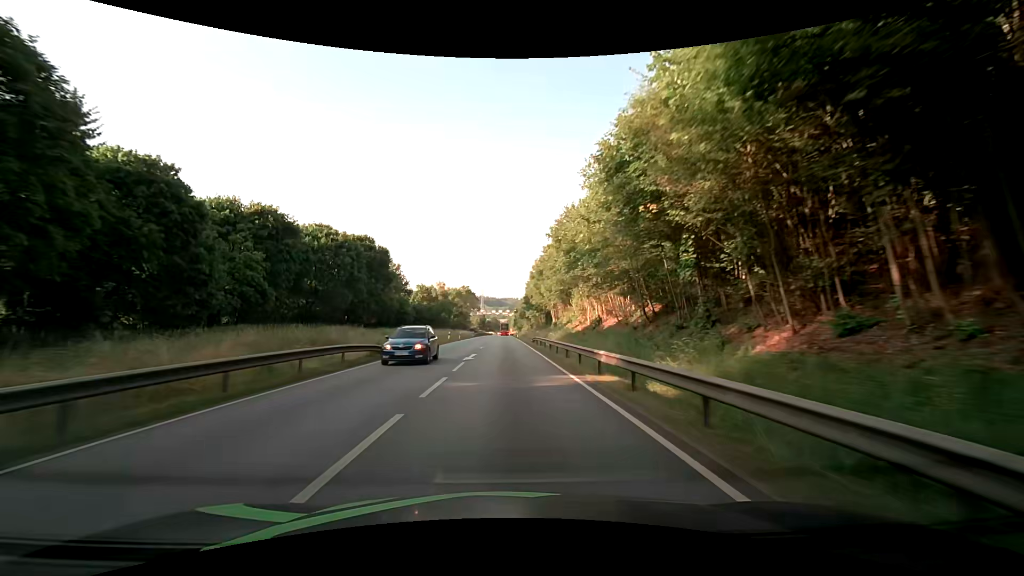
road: primary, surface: asphalt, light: Day
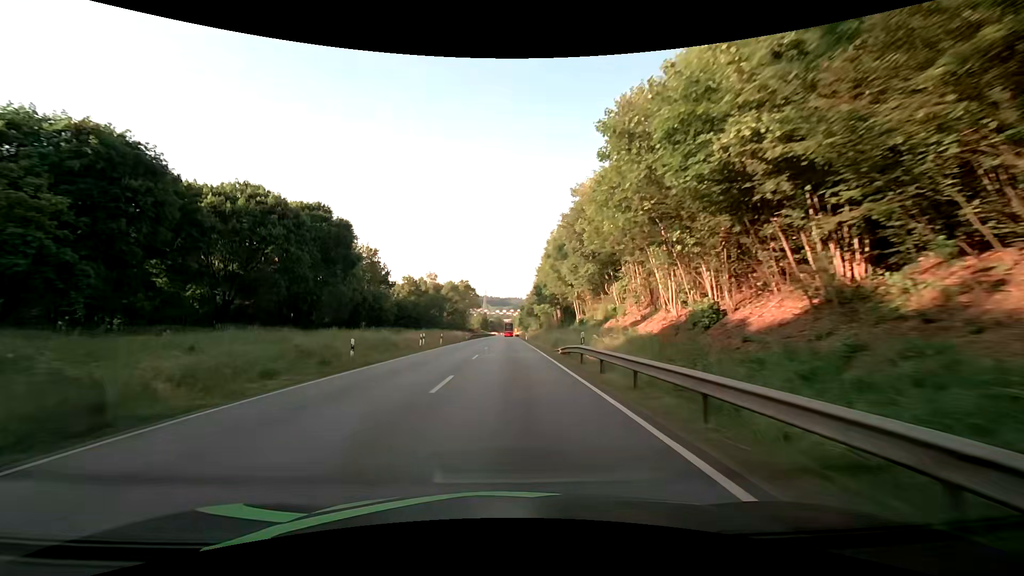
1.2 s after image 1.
(-0.1, +23.9) m; -1°
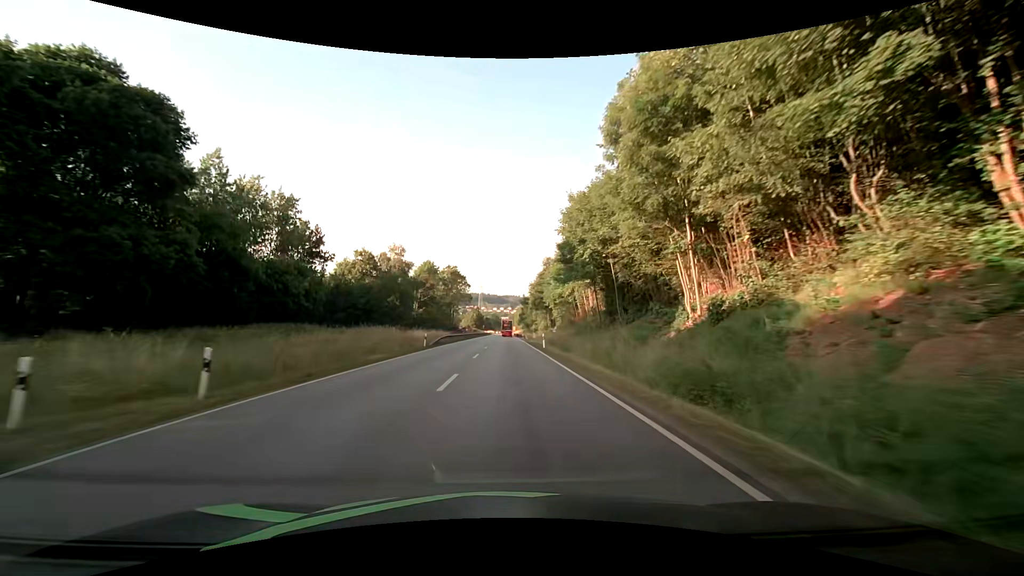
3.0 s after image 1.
(0.0, +36.1) m; 0°
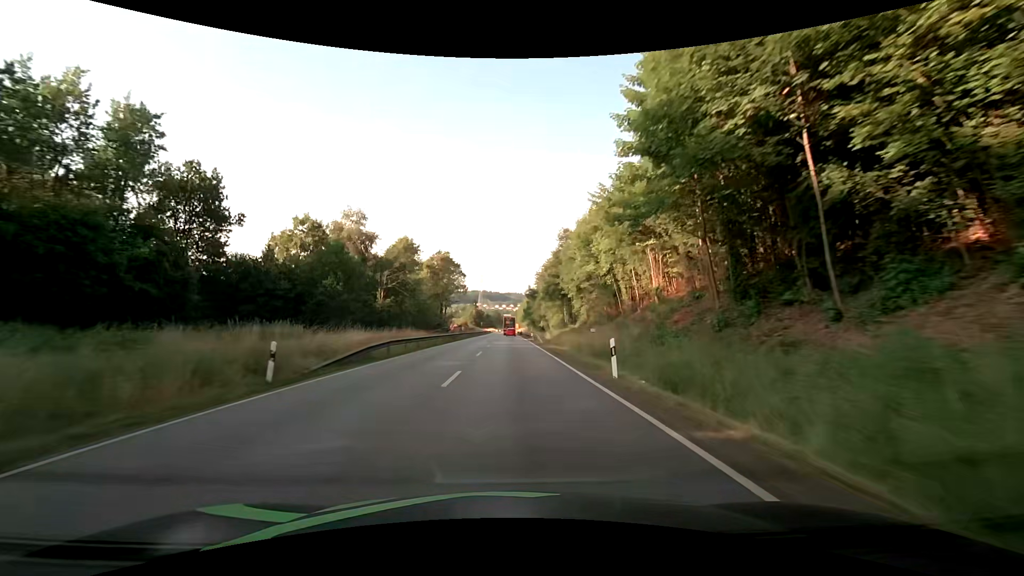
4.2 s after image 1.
(-0.1, +23.8) m; 0°
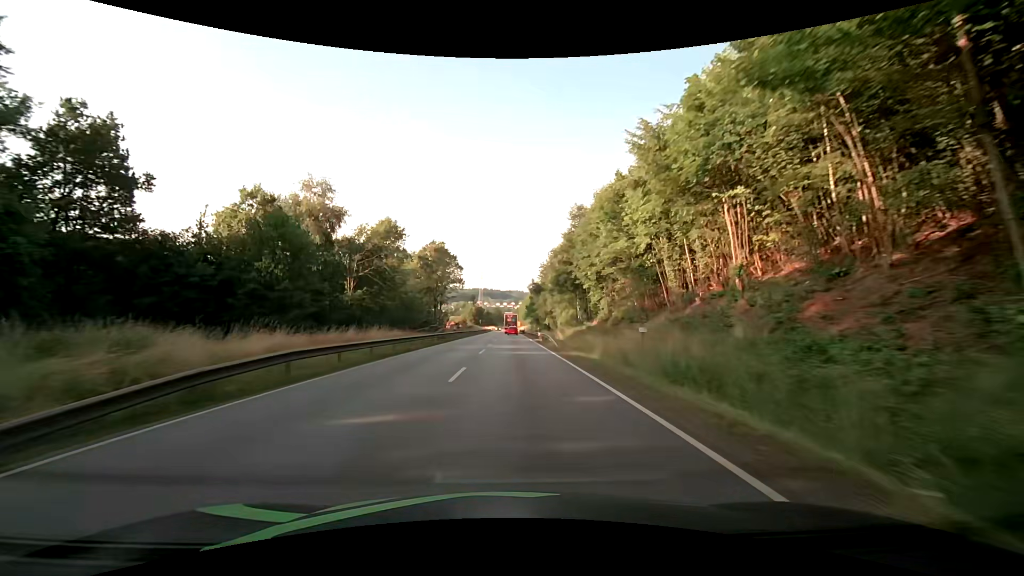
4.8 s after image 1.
(0.0, +11.5) m; 0°
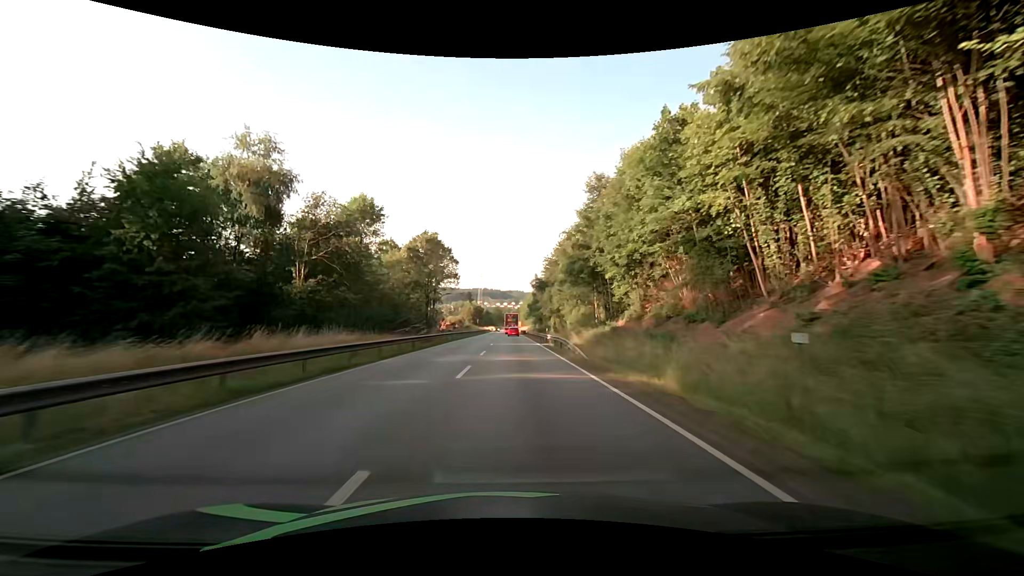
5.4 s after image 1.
(0.0, +11.0) m; 0°
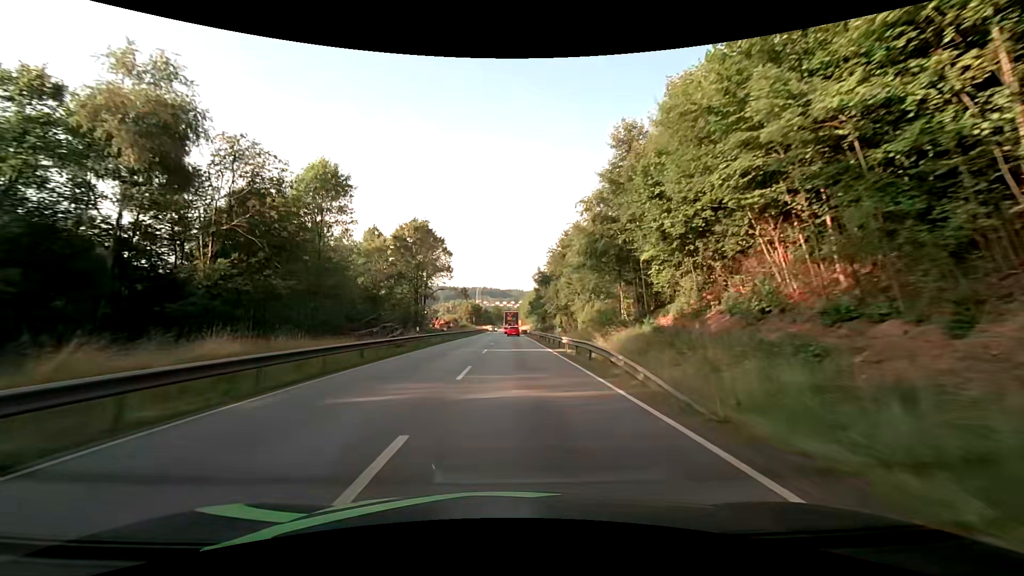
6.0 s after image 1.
(0.0, +10.6) m; 0°
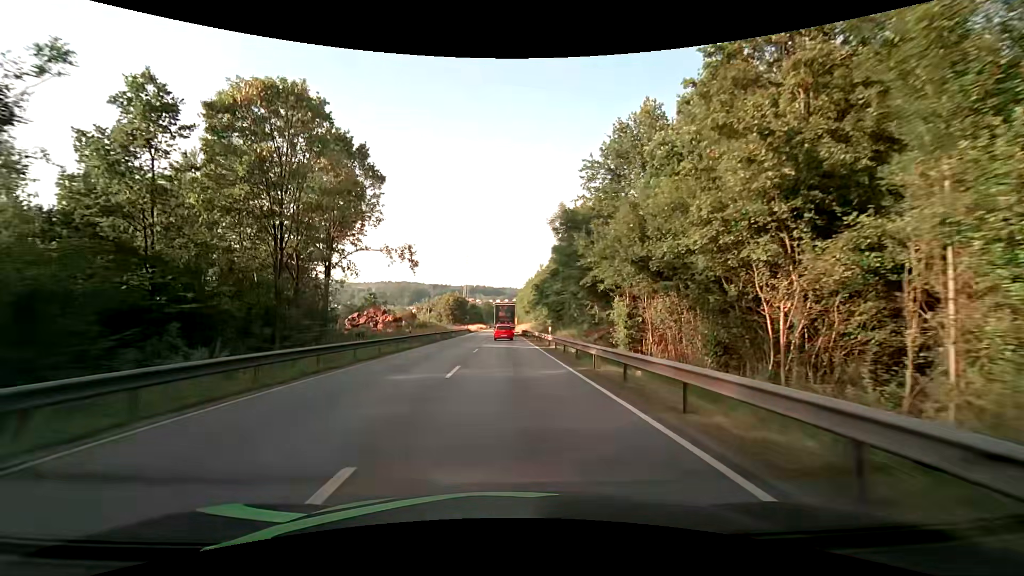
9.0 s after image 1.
(+0.4, +46.8) m; +1°
(0, +10) (0, +20) (0, +30) (0, +40) (-1, +50) (-1, +60) (-1, +70) (-1, +80) (-1, +90) (-1, +100) m
